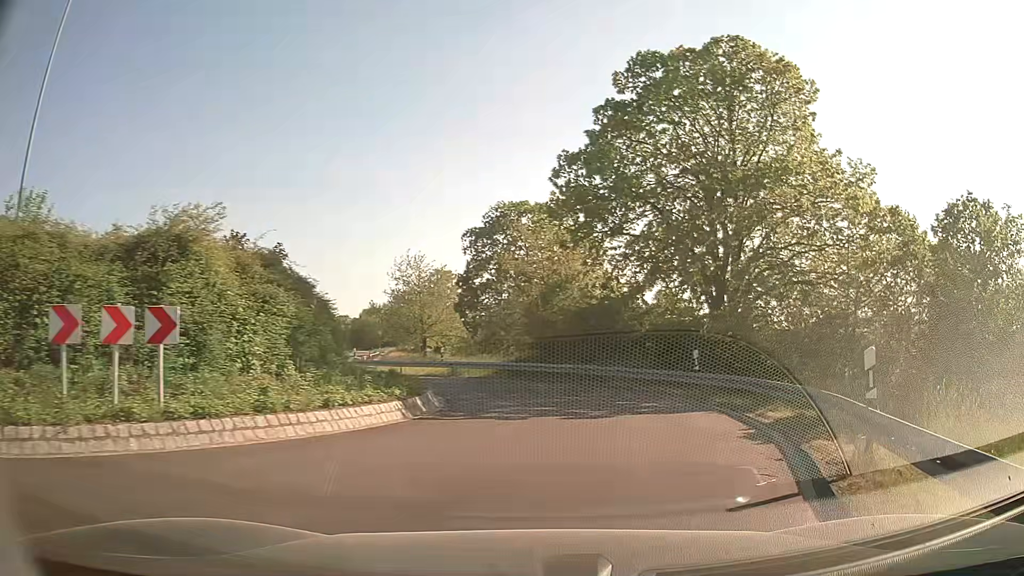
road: secondary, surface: asphalt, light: Day
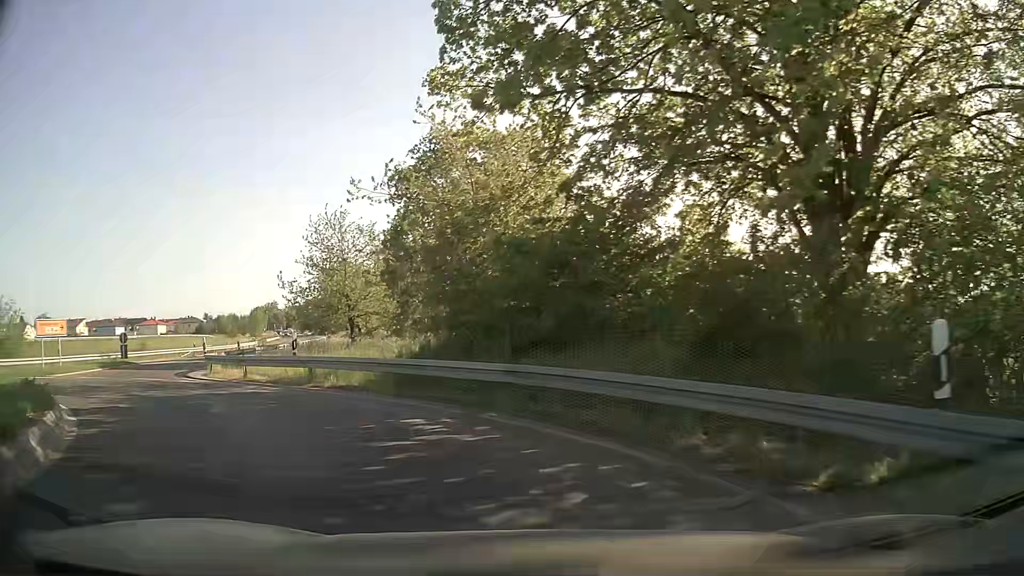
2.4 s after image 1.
(+1.8, +14.9) m; +4°
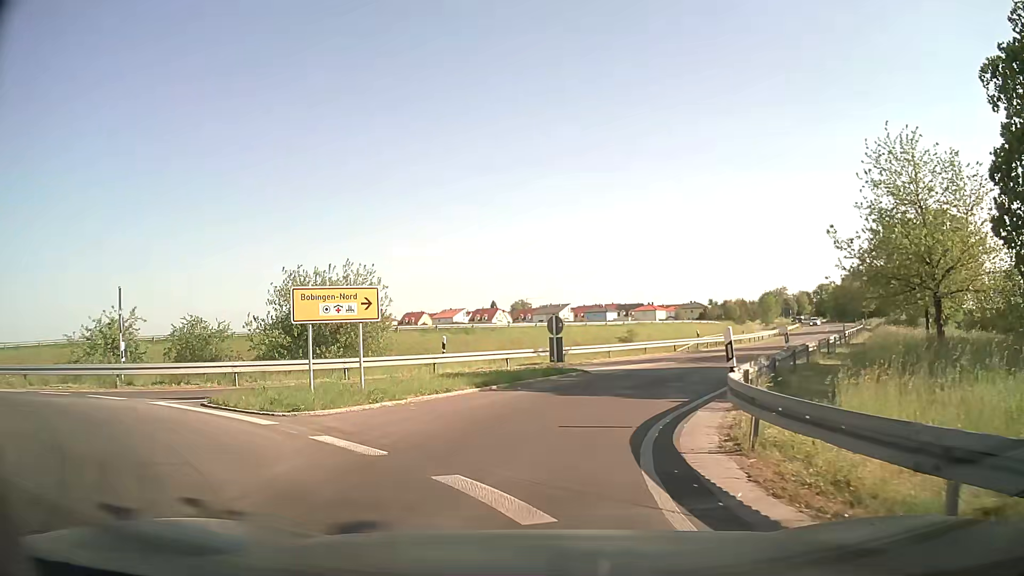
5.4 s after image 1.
(-7.3, +15.5) m; -44°
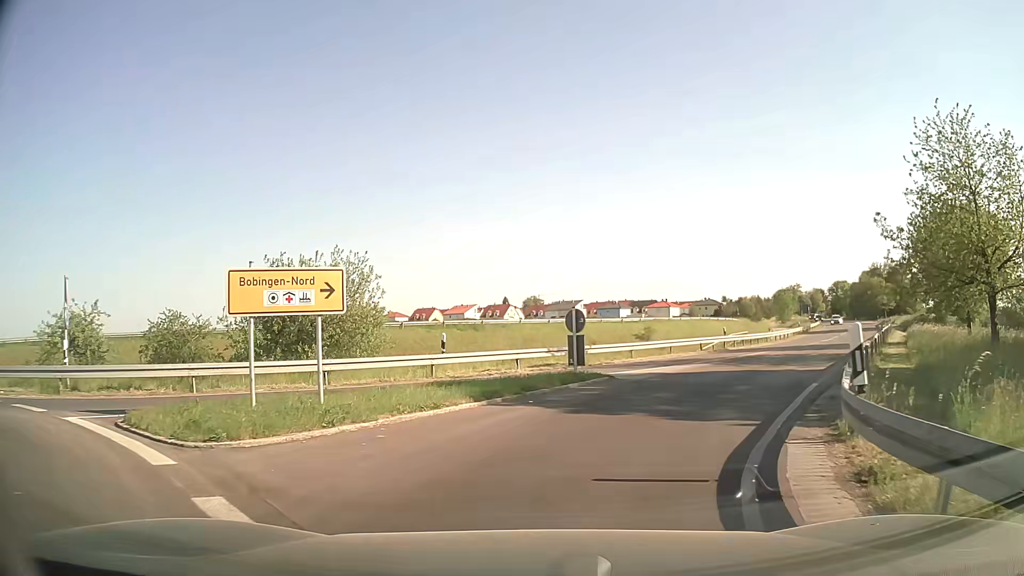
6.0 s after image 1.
(-0.1, +3.6) m; -1°
(+1, +10) (+5, +19) (+11, +27) (+16, +36) (+21, +44) (+26, +53) (+31, +62) (+36, +70) (+41, +79) (+46, +88) m
